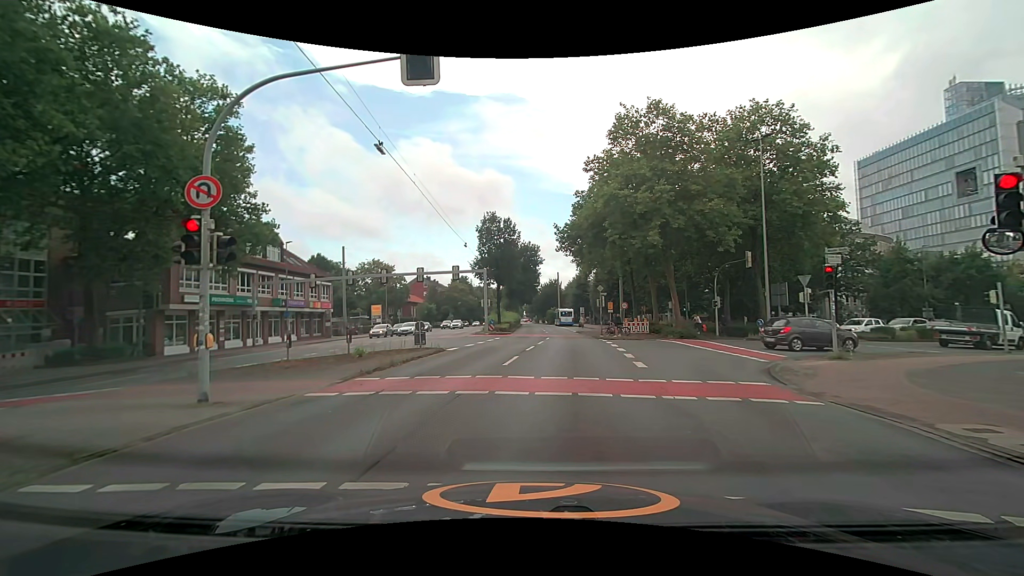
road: secondary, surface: asphalt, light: Day
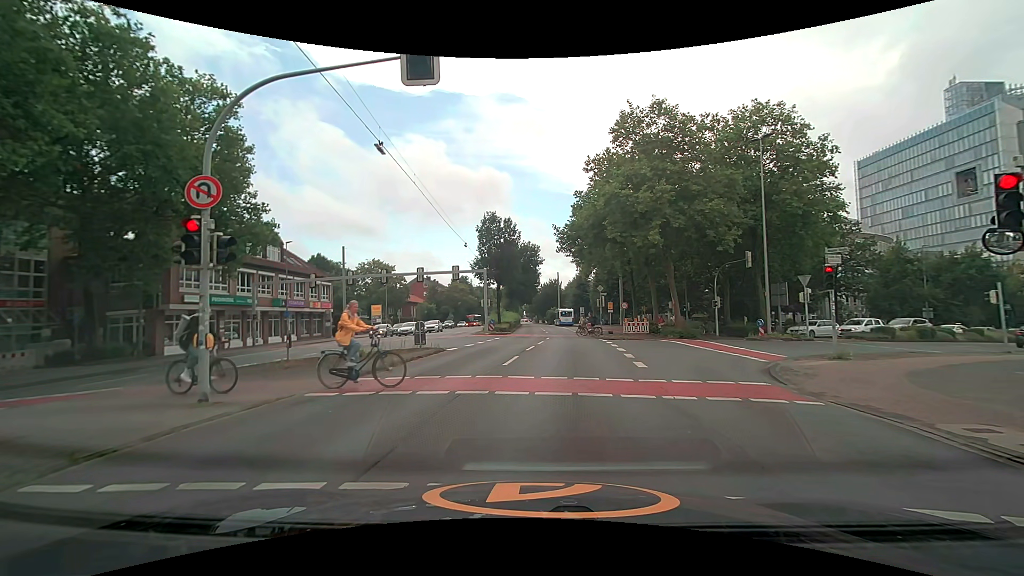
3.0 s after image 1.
(0.0, 0.0) m; 0°
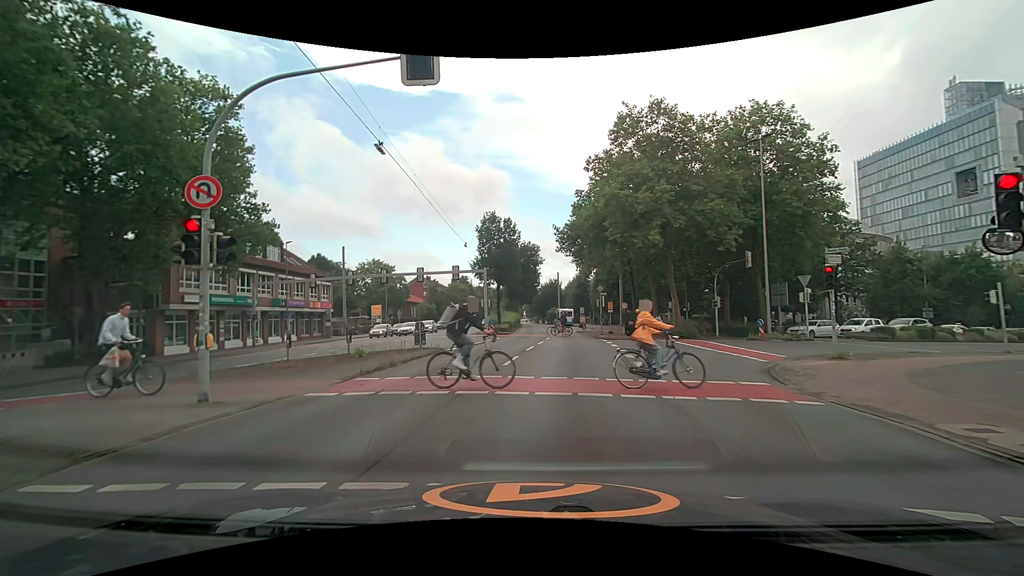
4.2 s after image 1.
(0.0, 0.0) m; 0°
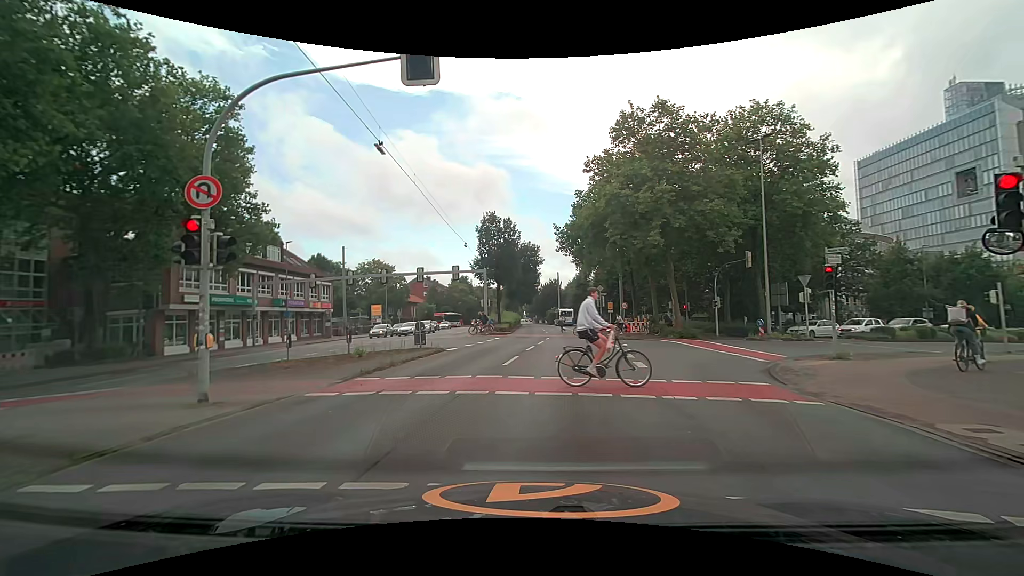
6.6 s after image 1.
(0.0, 0.0) m; 0°
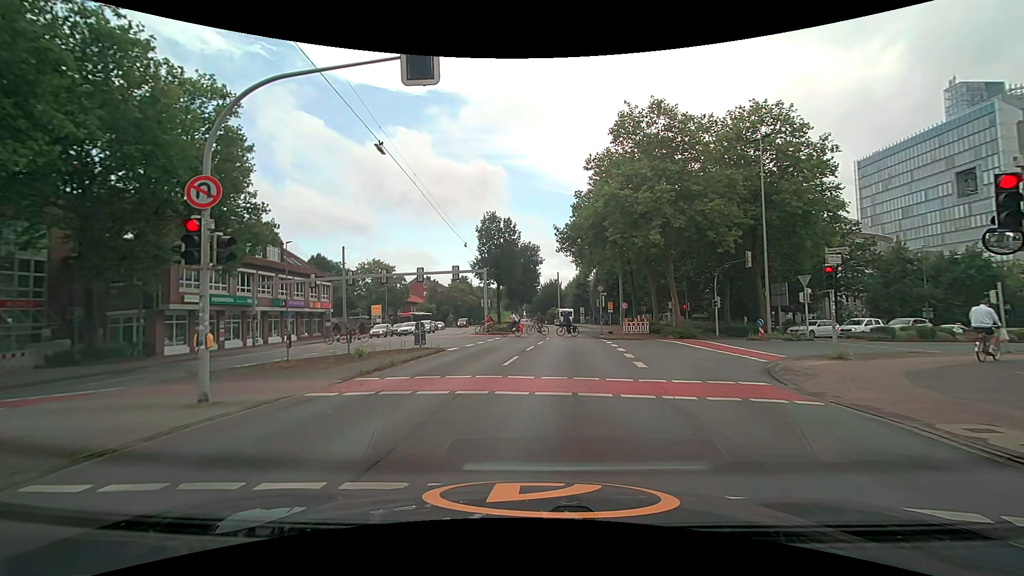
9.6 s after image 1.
(0.0, 0.0) m; 0°
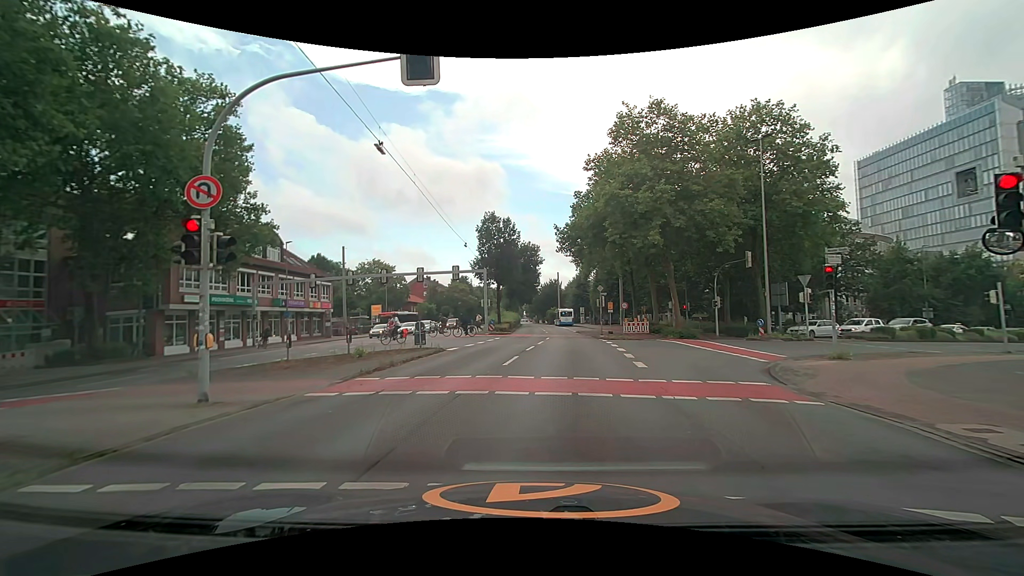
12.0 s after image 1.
(0.0, 0.0) m; 0°
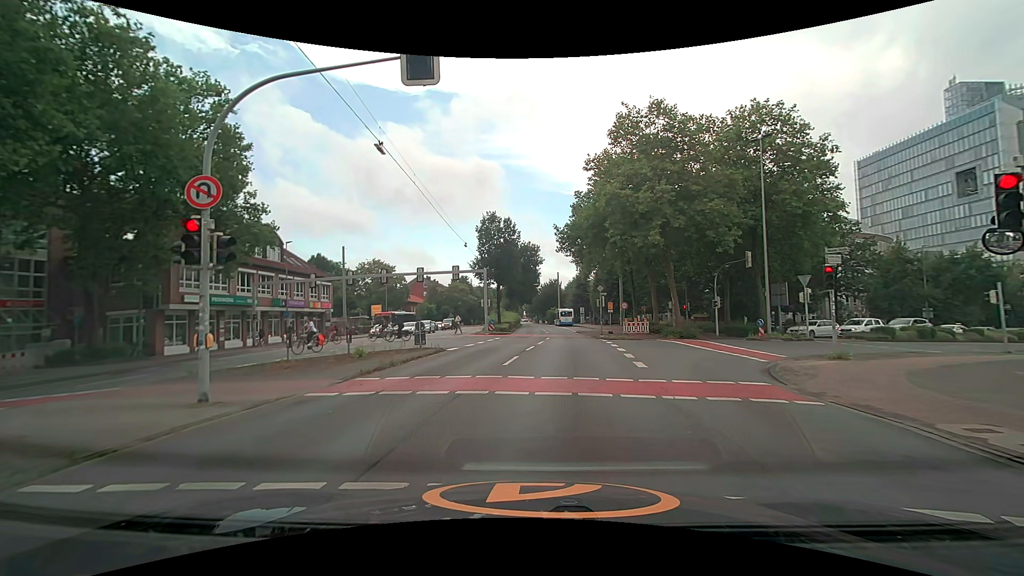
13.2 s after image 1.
(0.0, 0.0) m; 0°
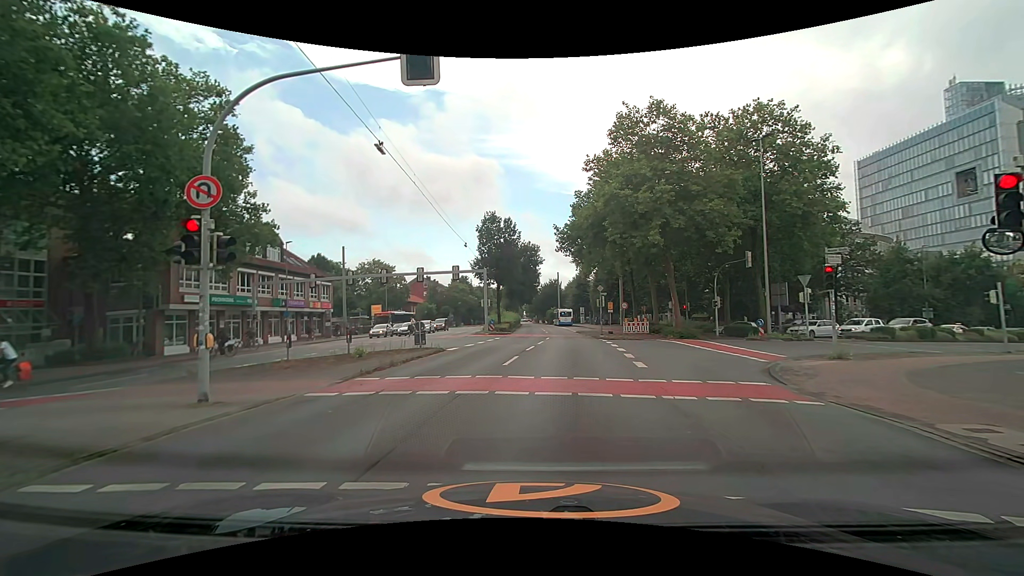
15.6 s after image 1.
(0.0, 0.0) m; 0°
(0, +10) (+2, +20) (+3, +30) (+4, +40) (+4, +50) (+4, +60) (+5, +70) (+5, +80) (+5, +90) (+5, +100) m
